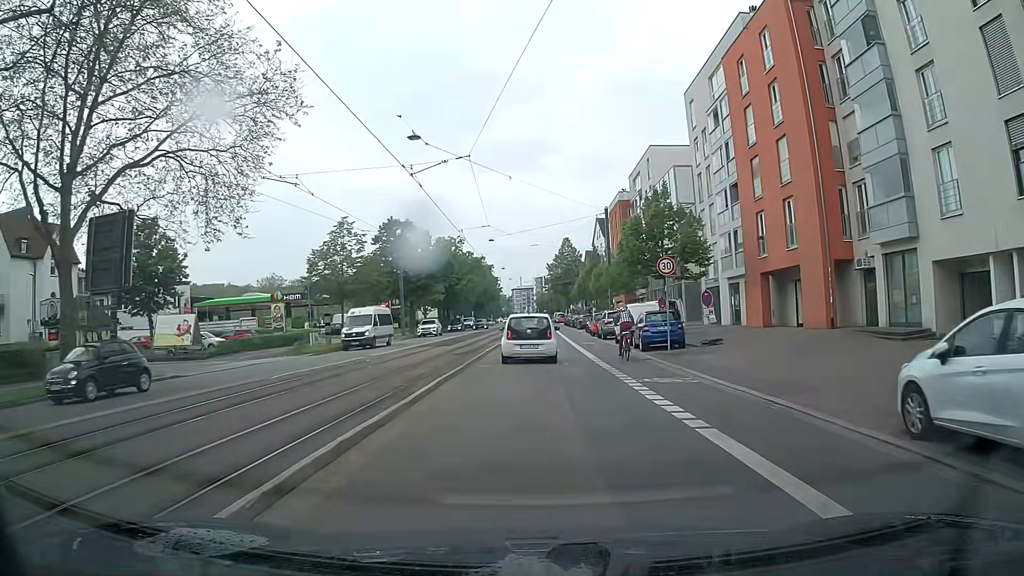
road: primary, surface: asphalt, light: Day
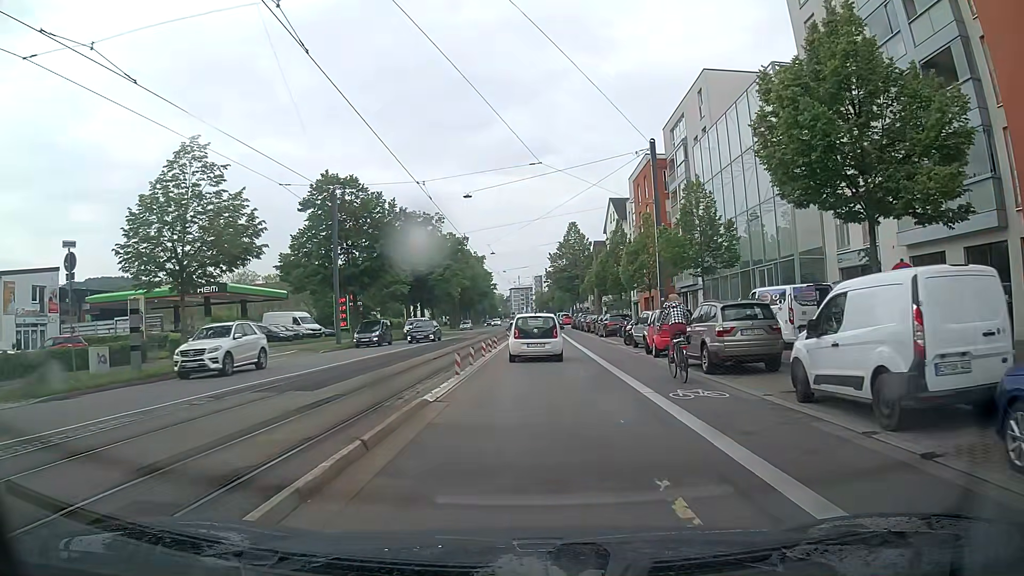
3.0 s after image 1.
(+0.1, +22.9) m; +1°
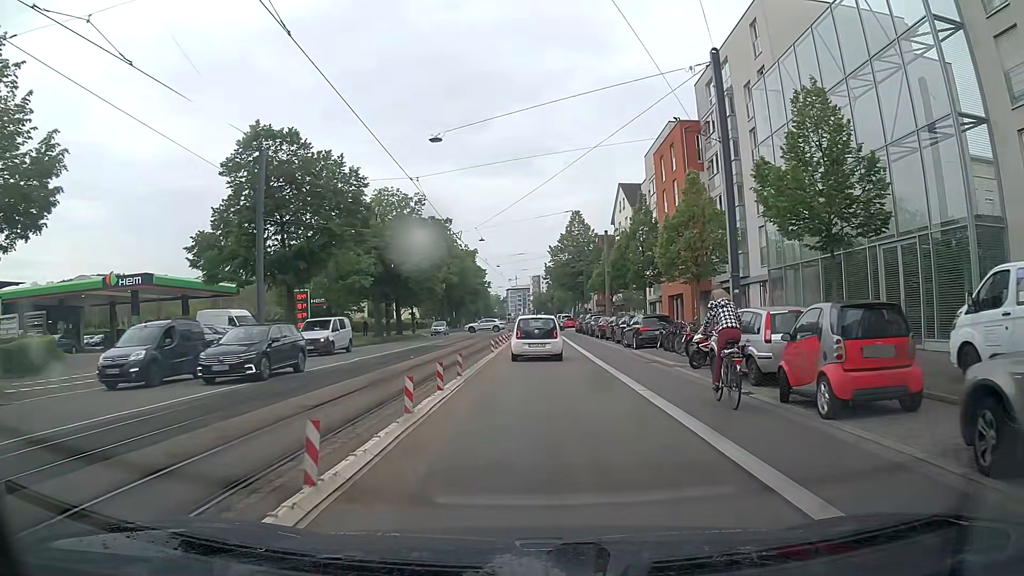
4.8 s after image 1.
(-0.1, +13.1) m; 0°
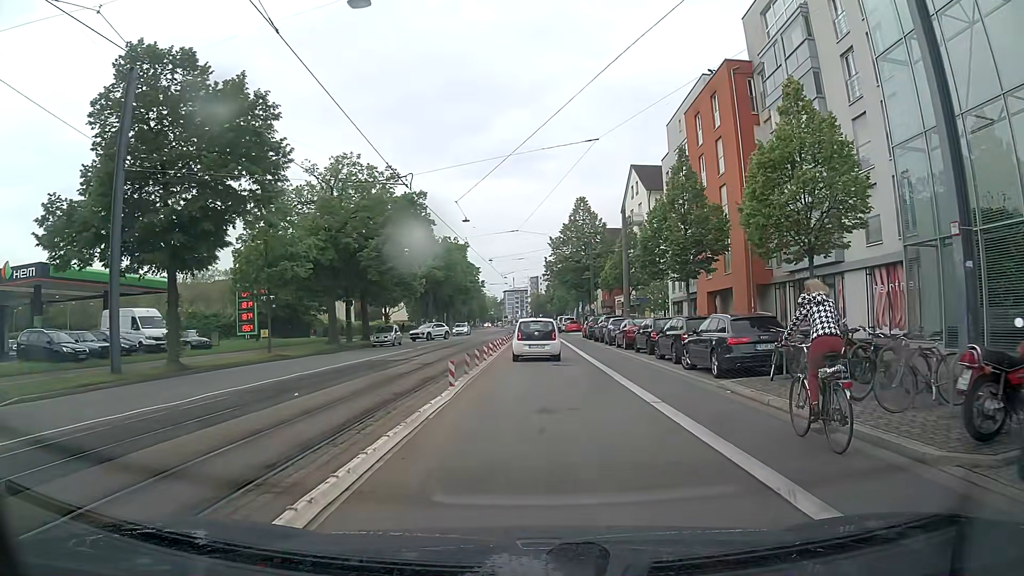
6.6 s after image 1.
(-0.1, +12.8) m; -1°
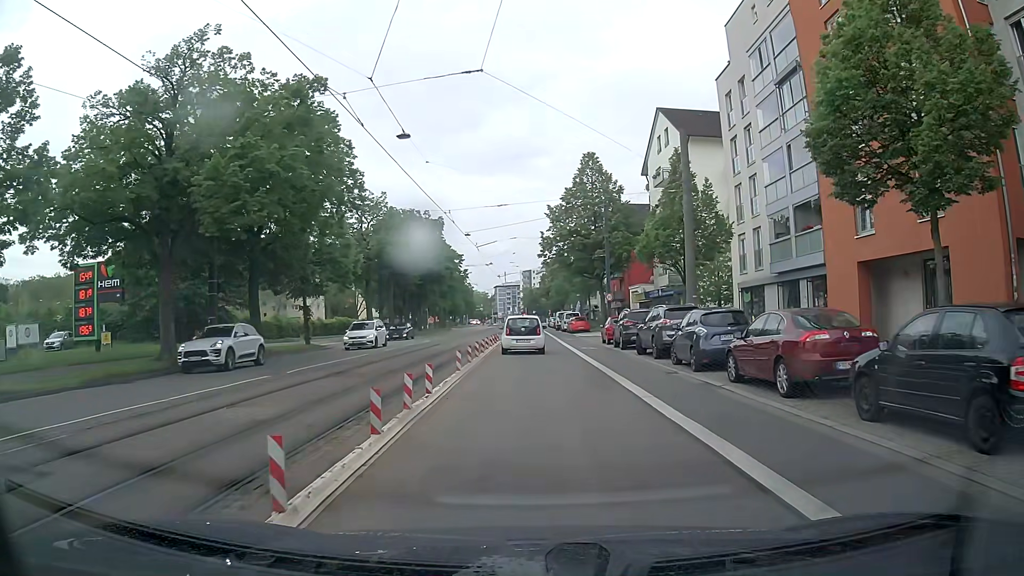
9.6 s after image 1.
(+0.2, +21.0) m; +2°
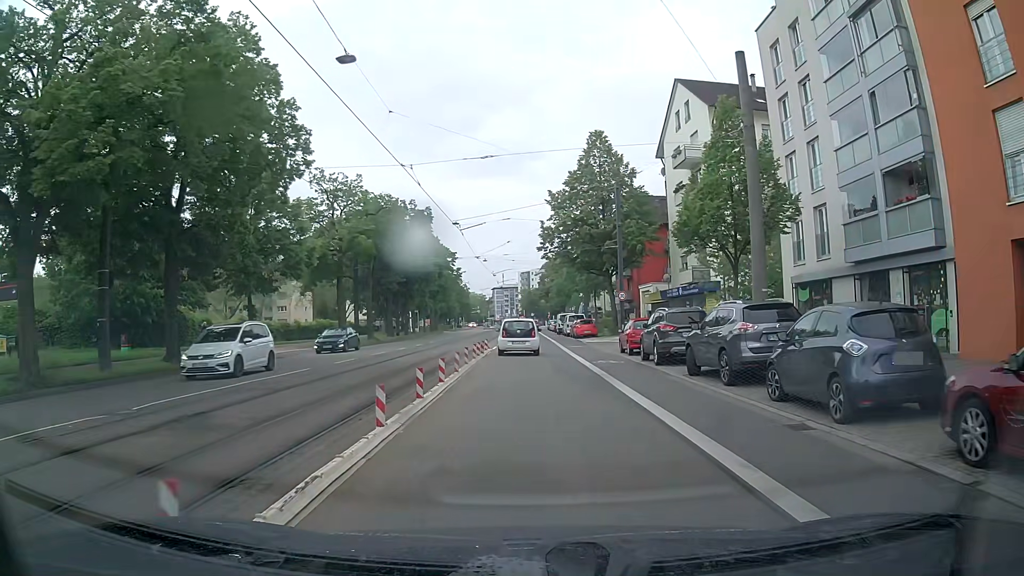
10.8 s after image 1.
(-0.2, +8.3) m; -2°
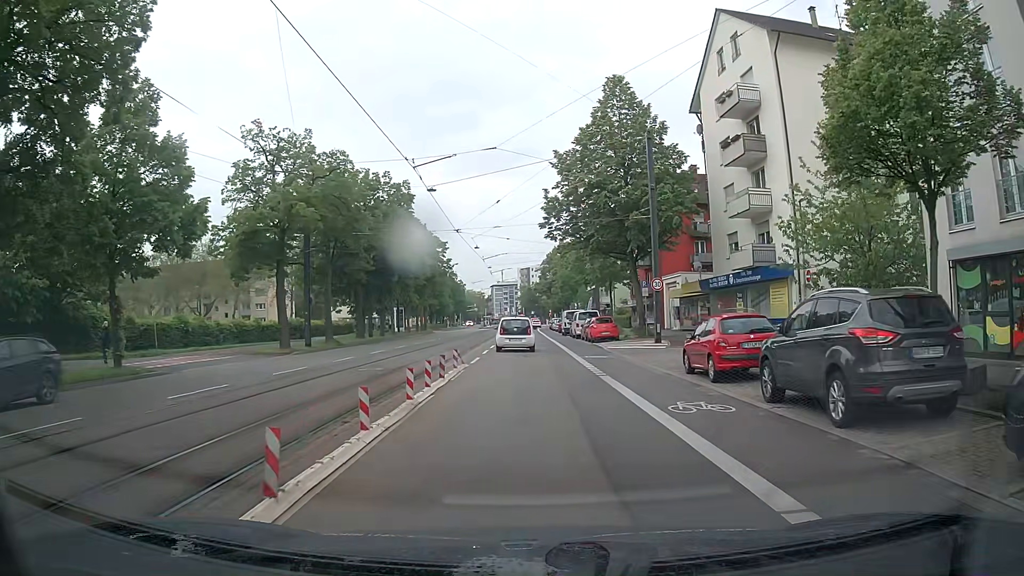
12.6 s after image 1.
(+0.2, +12.3) m; +1°
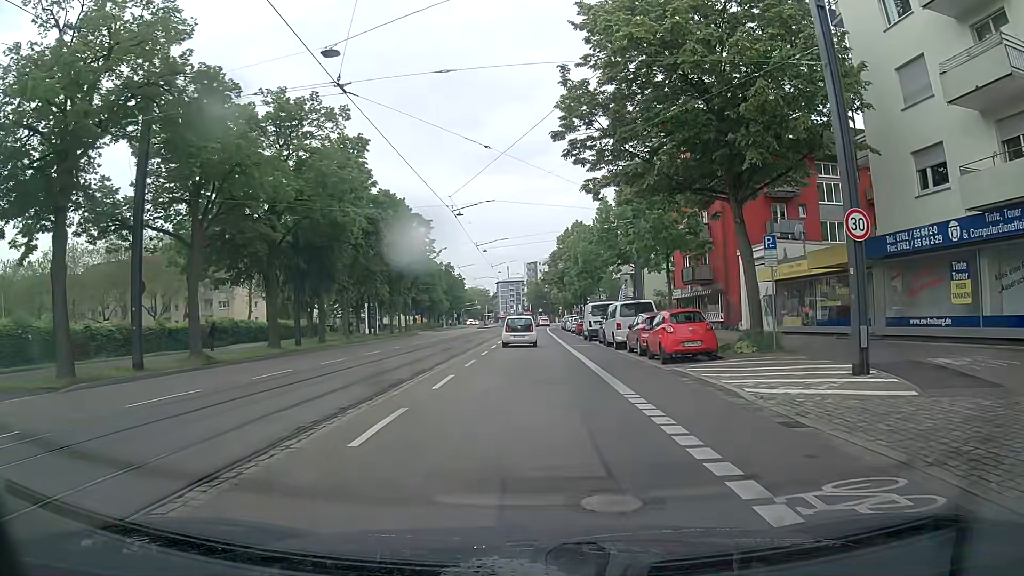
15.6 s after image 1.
(+0.1, +20.2) m; -1°
(0, +10) (0, +20) (0, +30) (0, +40) (0, +50) (+1, +60) (+1, +70) (+1, +80) (+1, +90) (+2, +100) m
